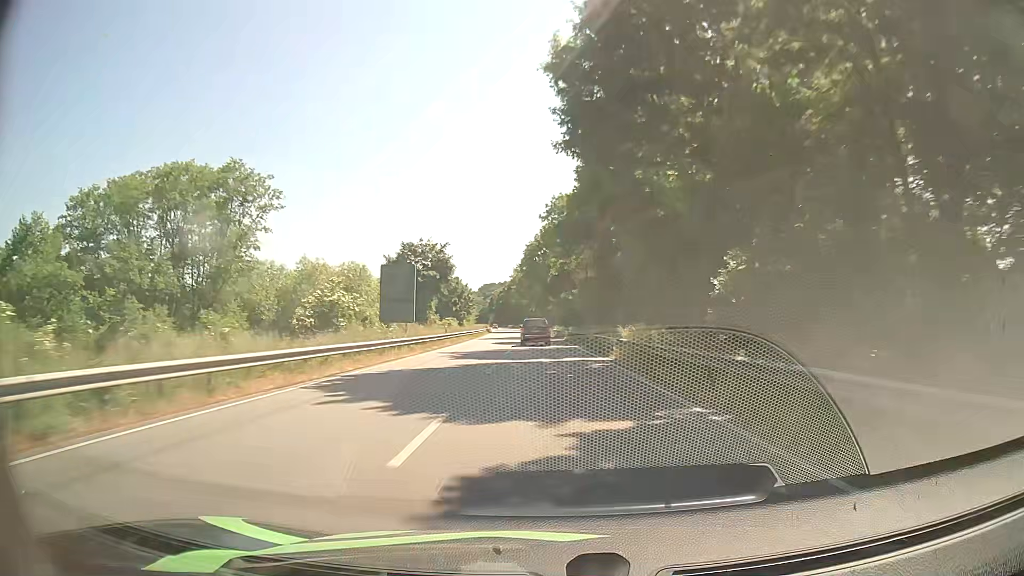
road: primary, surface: asphalt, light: Day
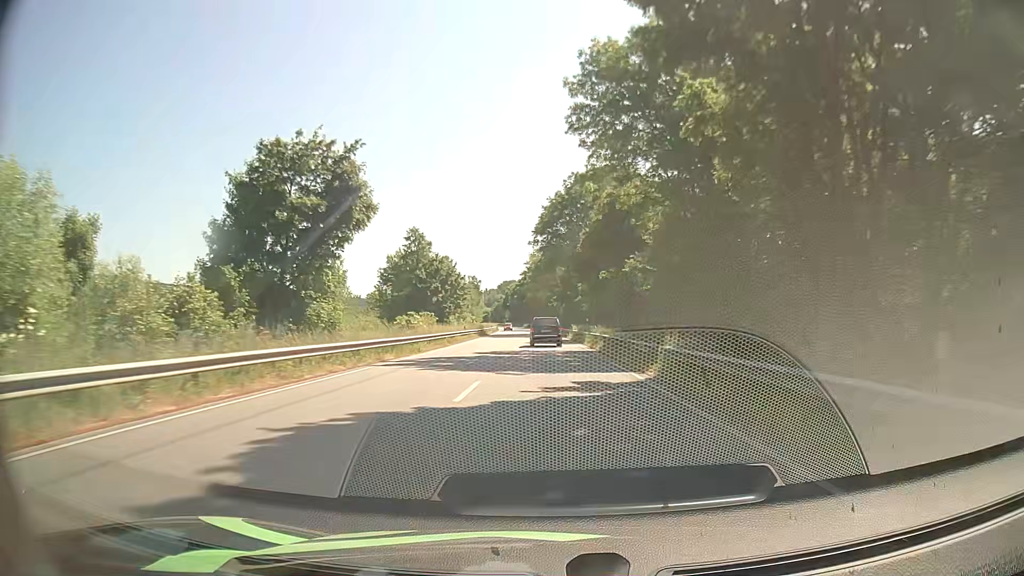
(-0.7, +42.8) m; -2°
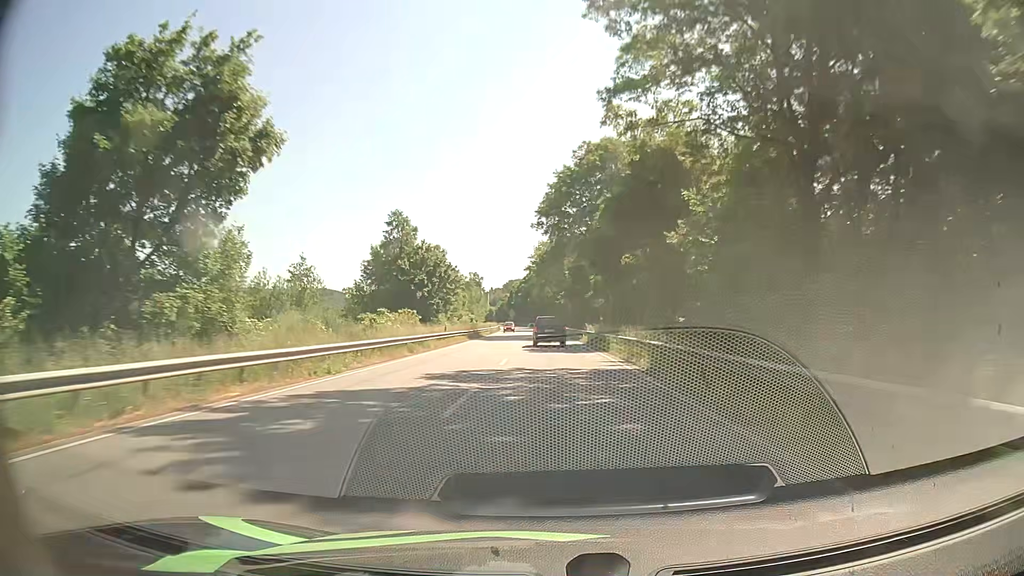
(-0.1, +14.2) m; -1°
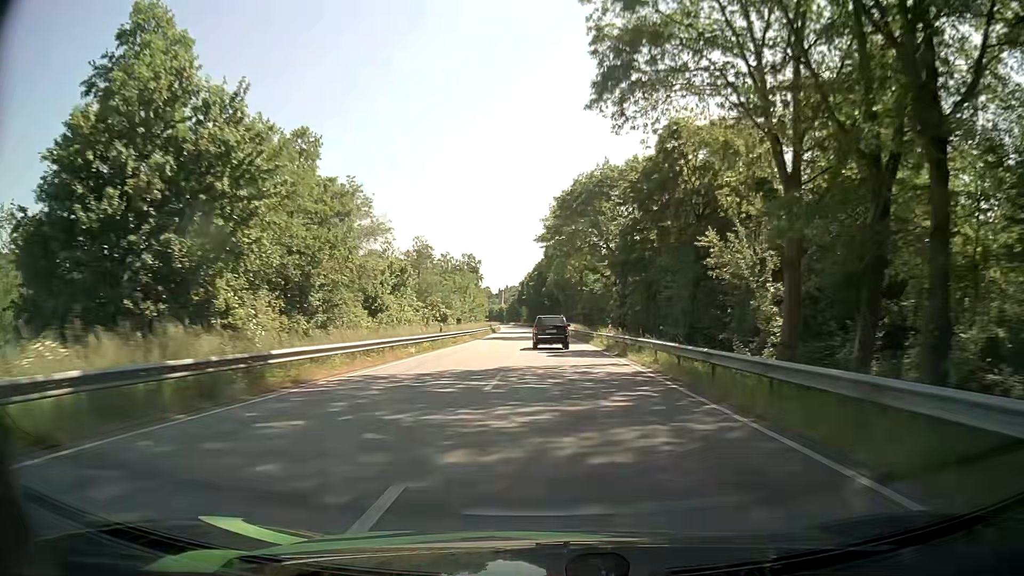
(-0.7, +56.2) m; -1°
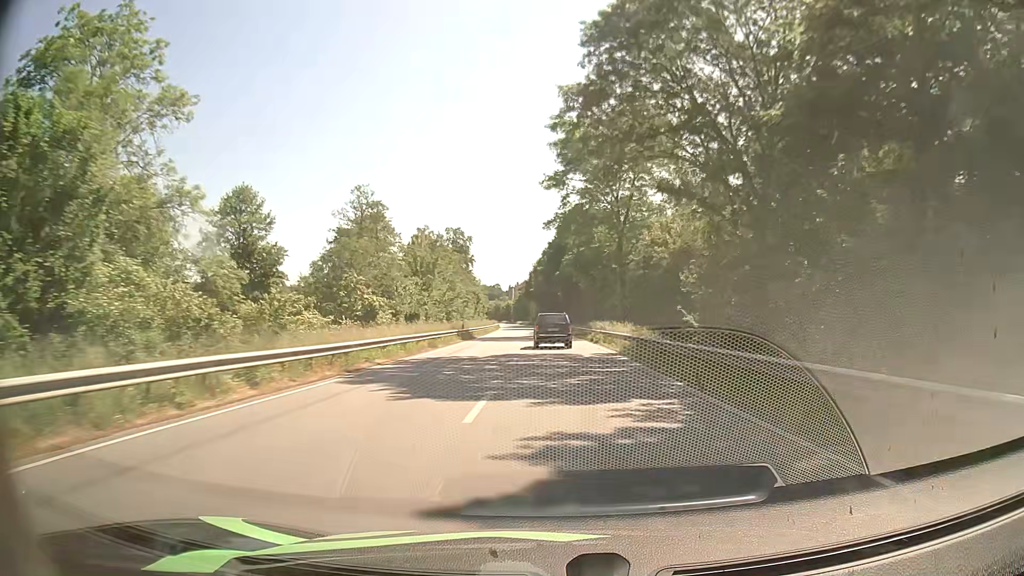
(-0.4, +40.6) m; -1°
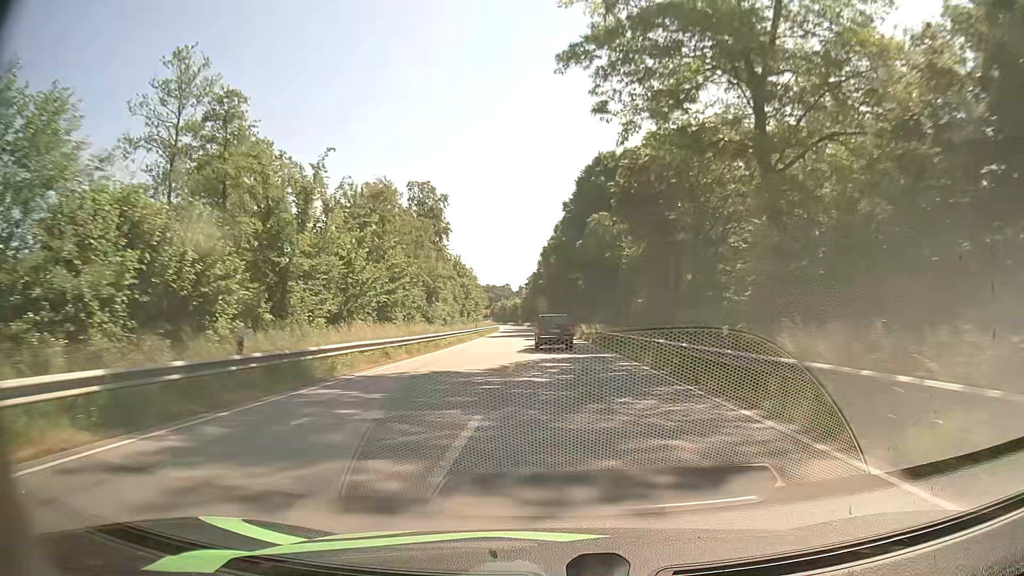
(-0.2, +39.3) m; 0°
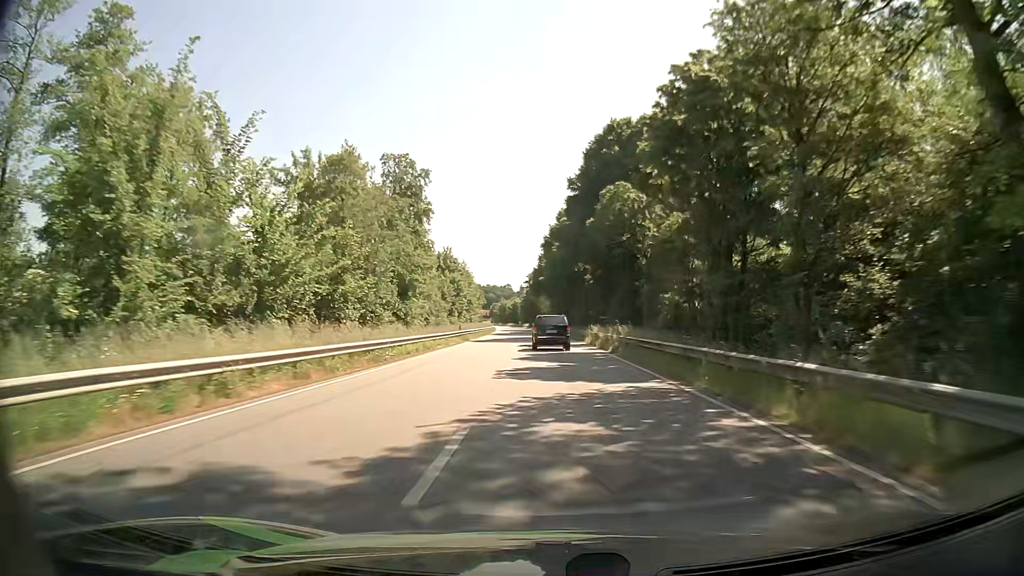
(-0.1, +12.8) m; 0°
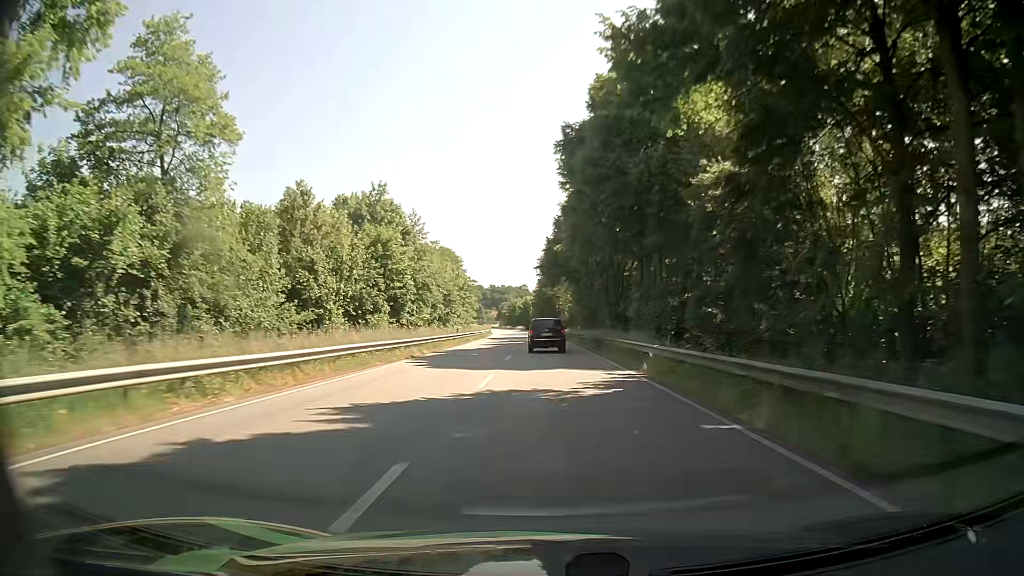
(-0.6, +50.6) m; -2°
(0, +10) (0, +20) (0, +30) (0, +40) (-1, +50) (-1, +60) (-1, +70) (-2, +80) (-2, +90) (-3, +100) m
